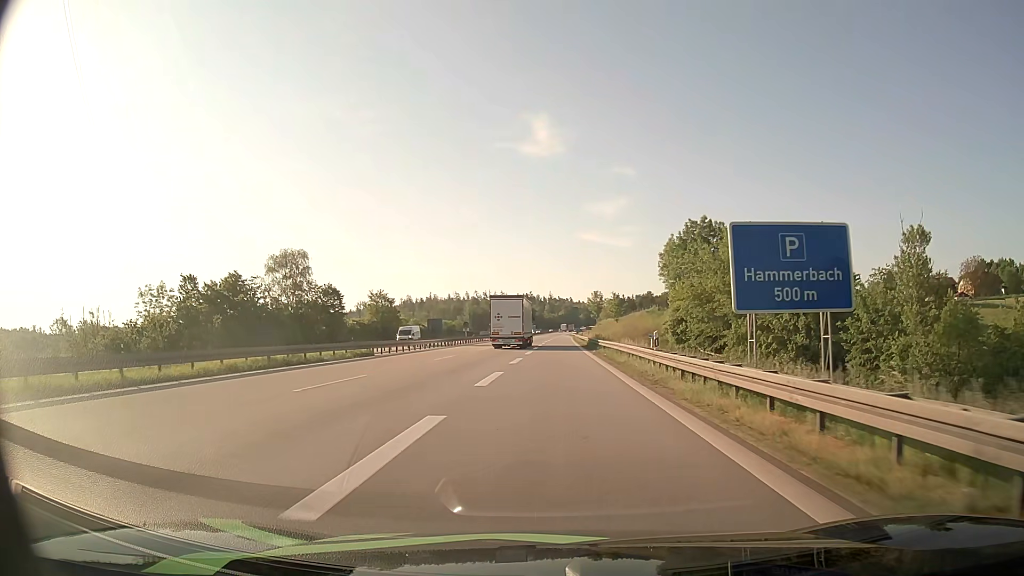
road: motorway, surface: asphalt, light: Day
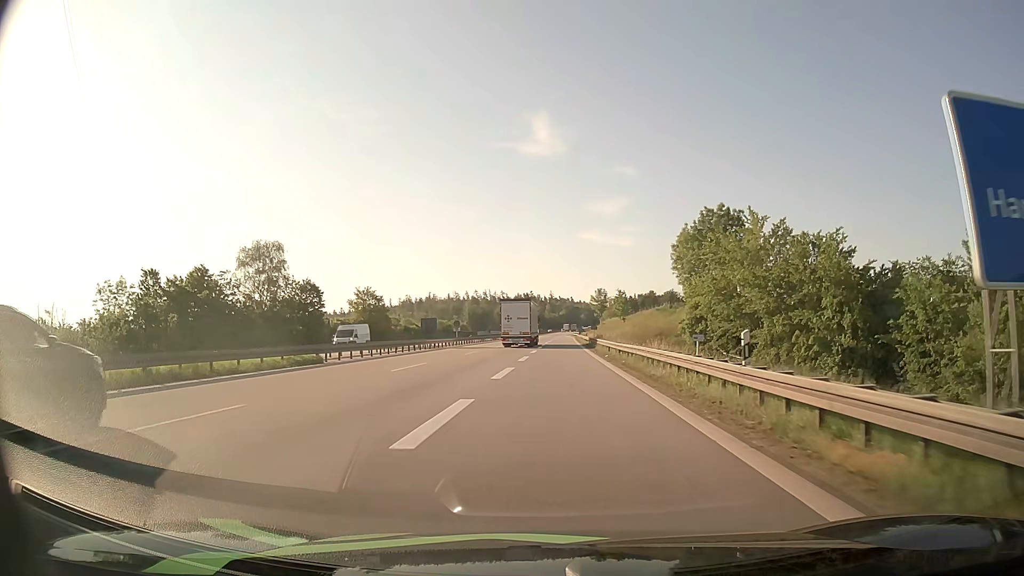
(0.0, +9.2) m; 0°
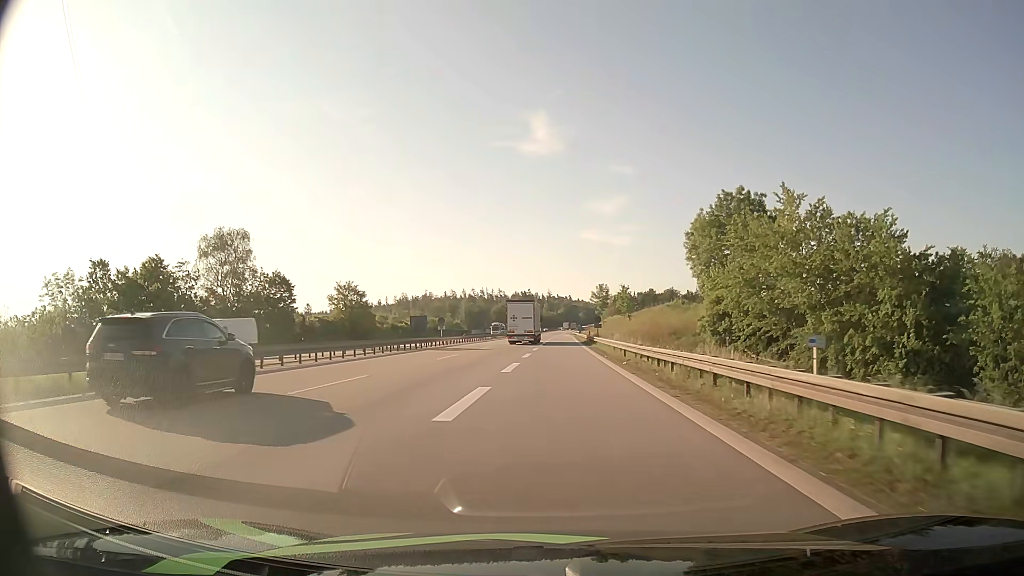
(0.0, +9.6) m; 0°
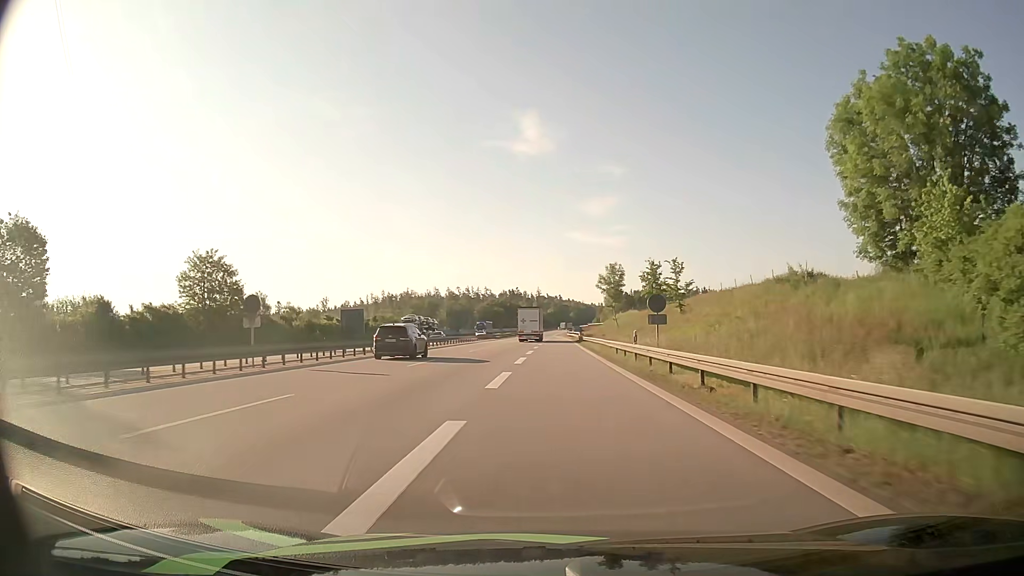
(+0.3, +42.4) m; +1°
(0, +10) (0, +20) (0, +30) (0, +40) (0, +50) (0, +60) (0, +70) (0, +80) (0, +90) (0, +100) m
